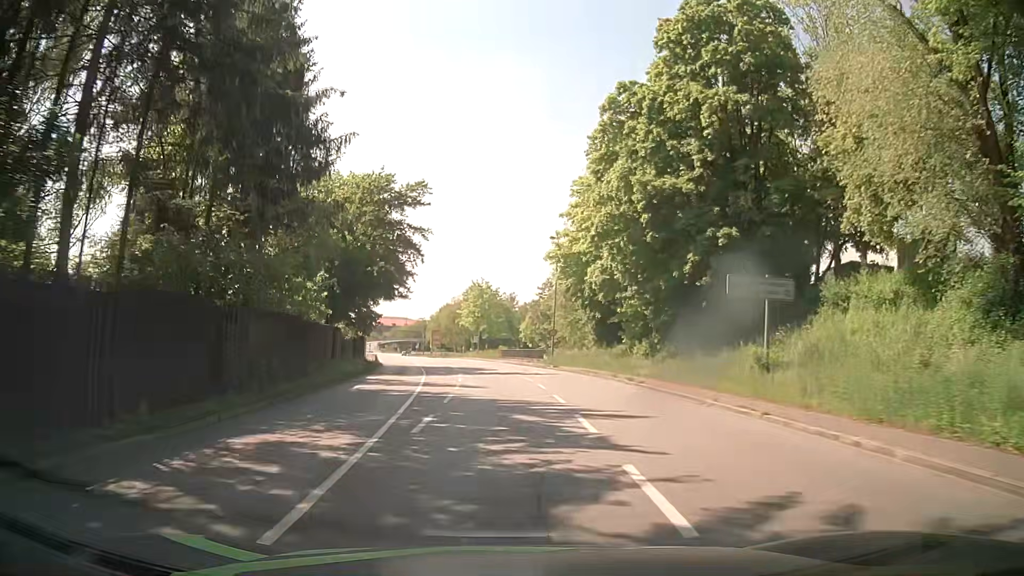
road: primary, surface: asphalt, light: Day
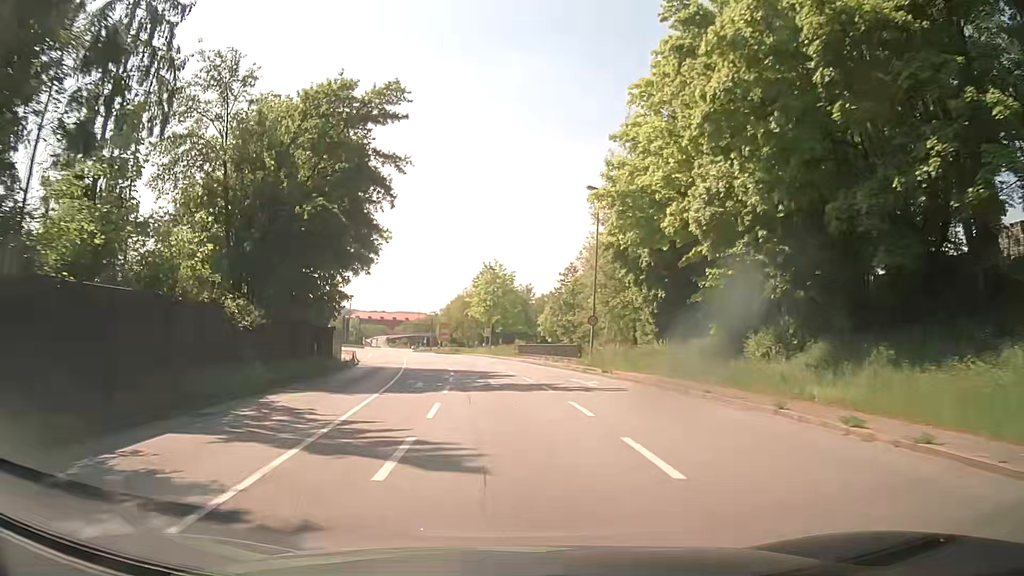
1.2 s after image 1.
(-0.1, +16.1) m; -1°
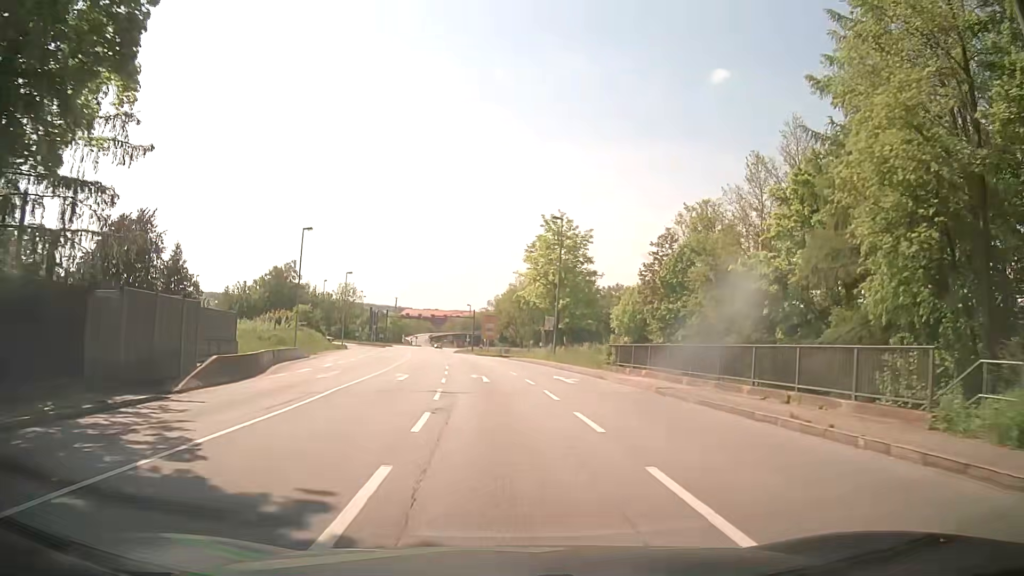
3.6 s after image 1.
(-1.2, +32.2) m; -4°
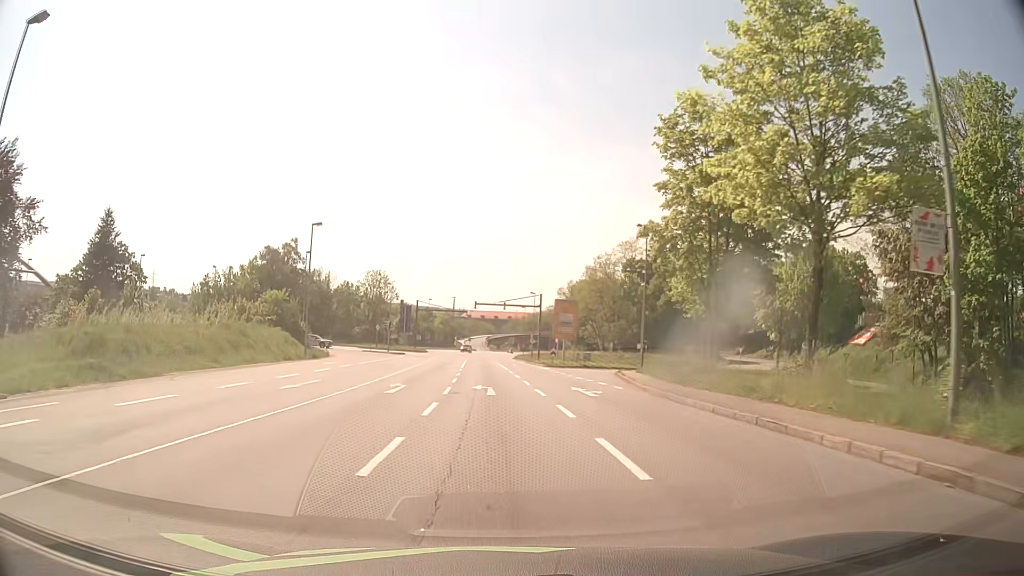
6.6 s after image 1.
(-2.0, +39.5) m; -6°
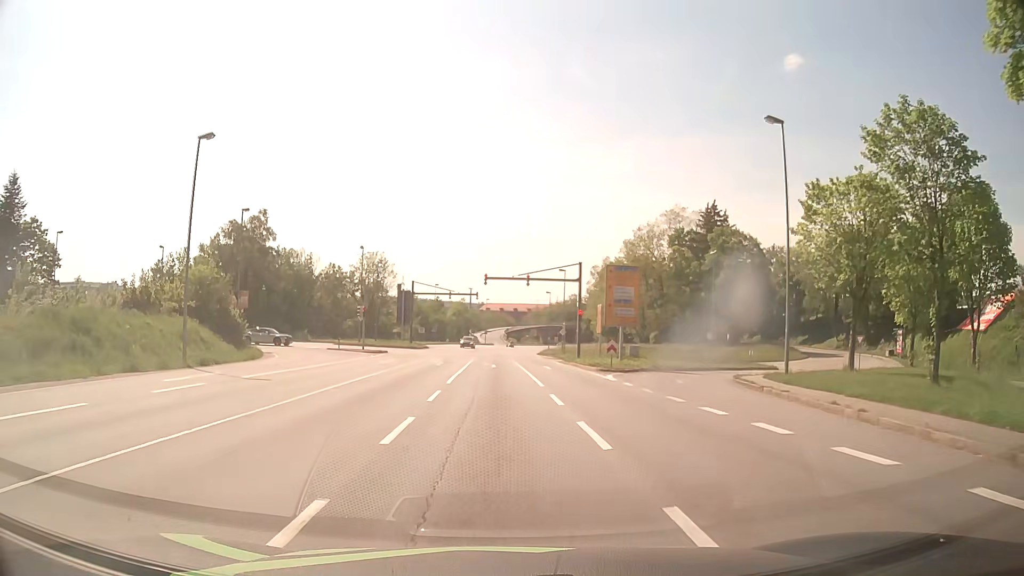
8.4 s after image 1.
(-0.4, +22.1) m; -2°
